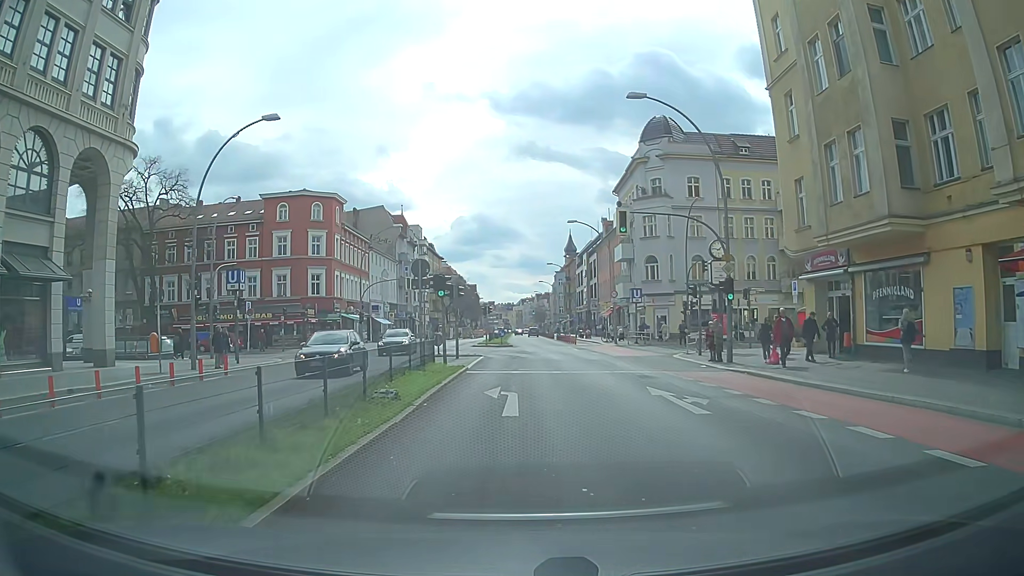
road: primary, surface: asphalt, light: Day
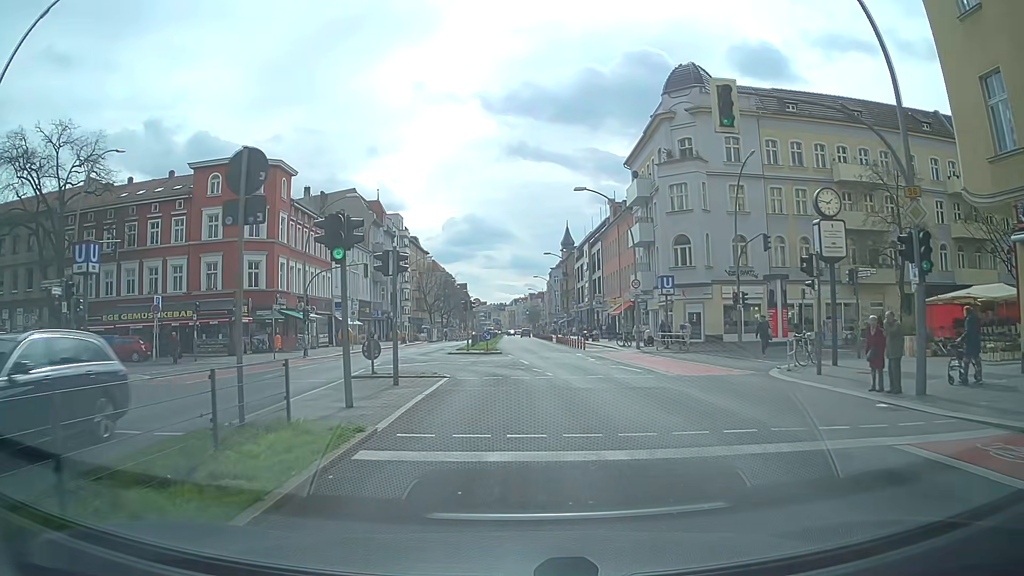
(+0.1, +13.6) m; +1°
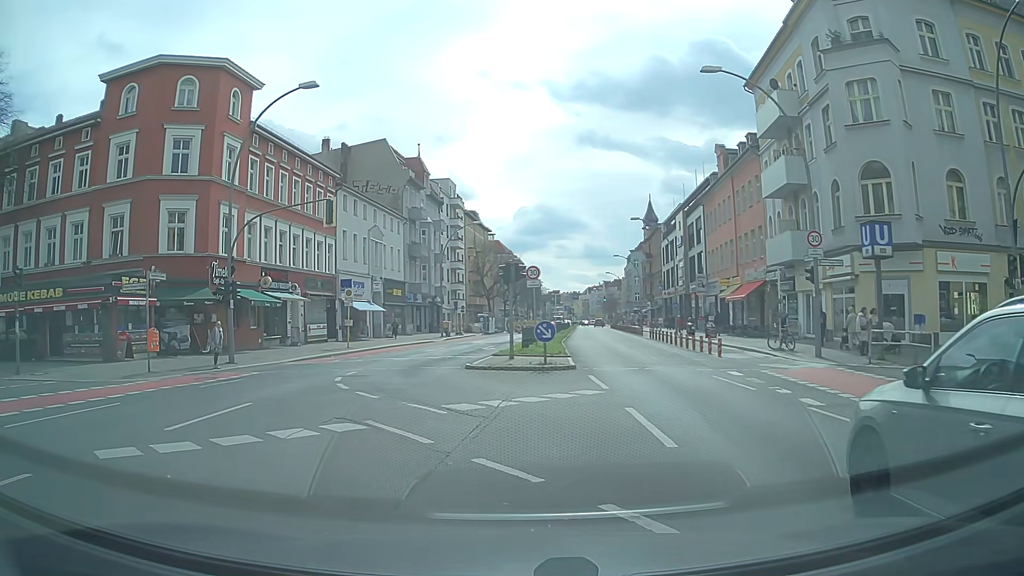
(-0.5, +19.3) m; -6°
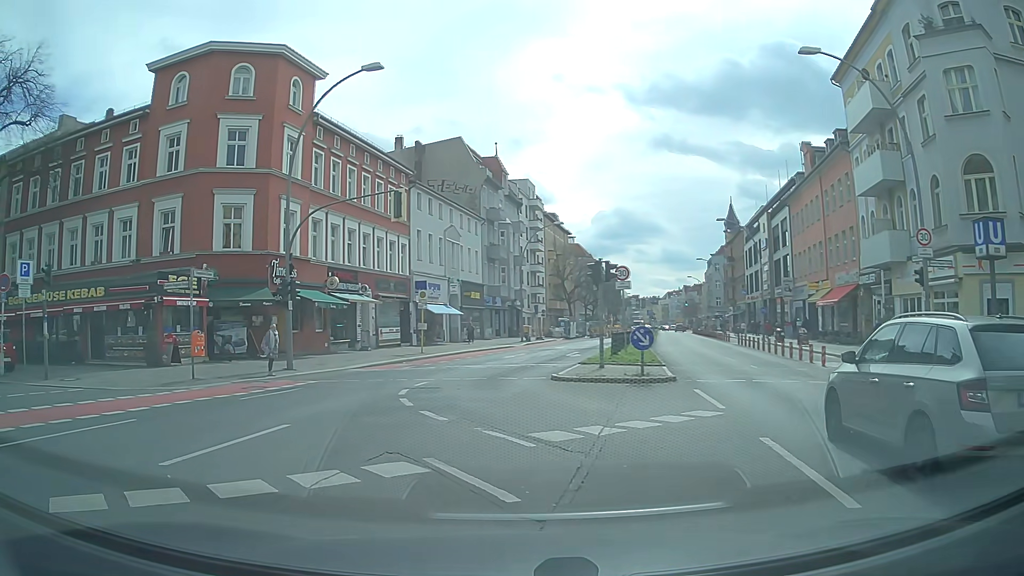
(-0.1, +2.2) m; -6°
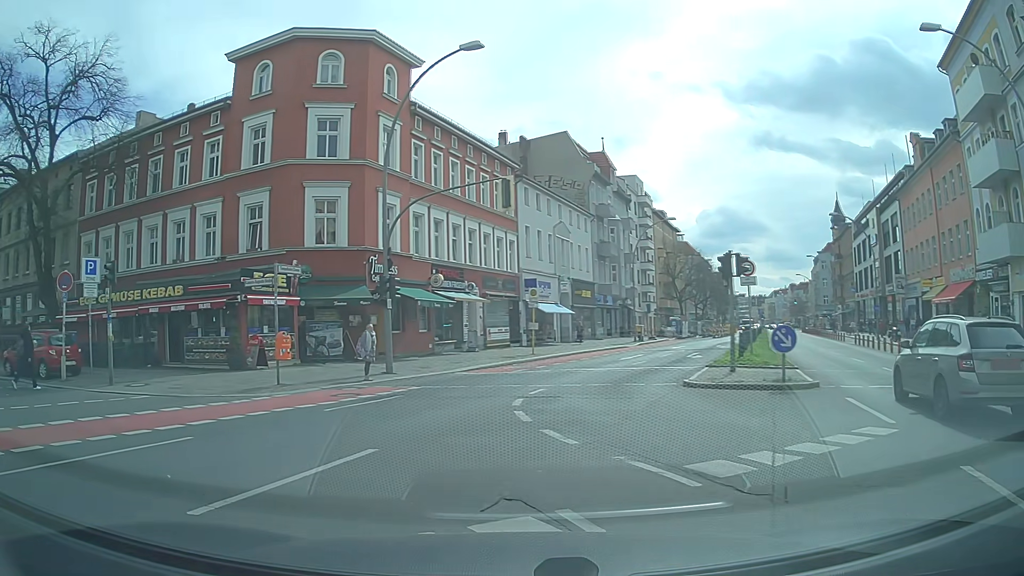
(-0.1, +1.9) m; -8°
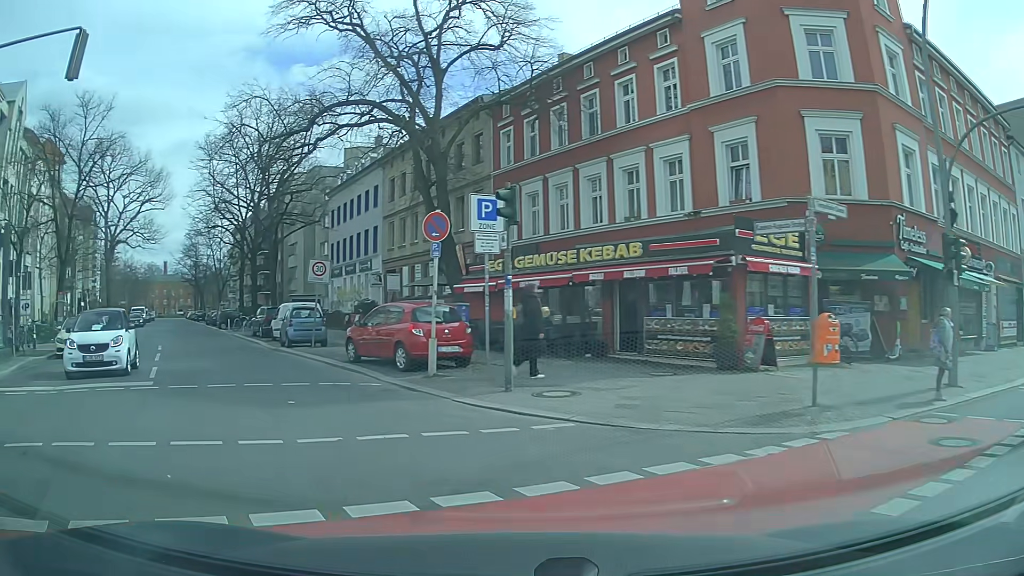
(-2.8, +7.4) m; -39°
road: residential
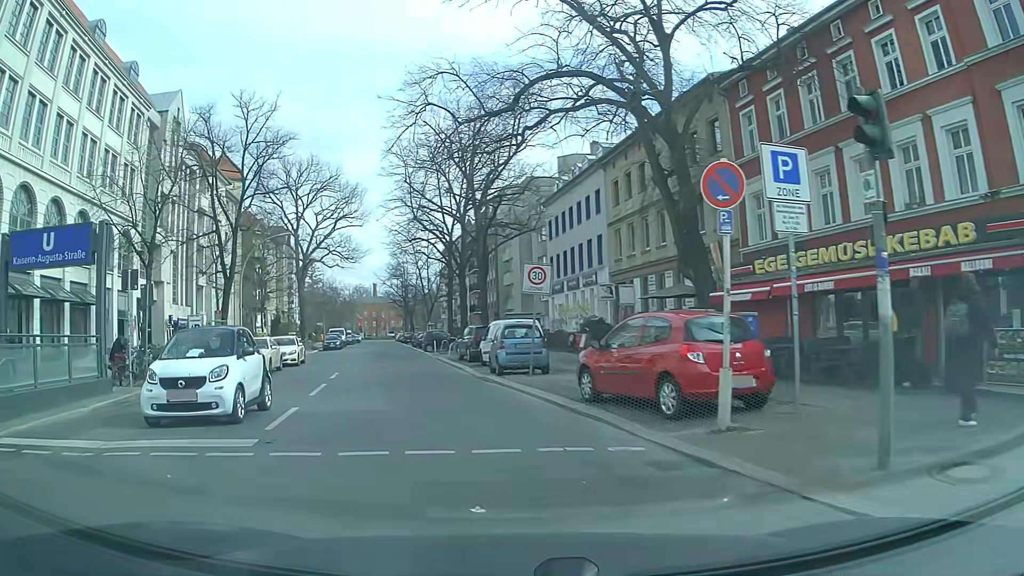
(-1.0, +5.4) m; -19°
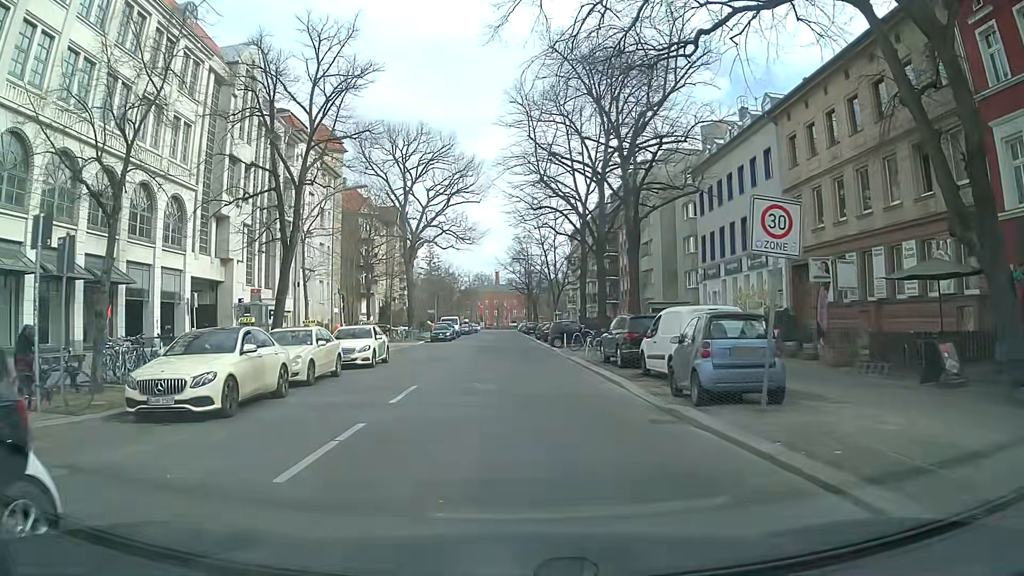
(-1.3, +9.5) m; -10°
(0, +10) (0, +20) (0, +30) (-1, +40) (-1, +50) (-1, +60) (-1, +70) (-2, +80) (-2, +90) (-2, +100) m
